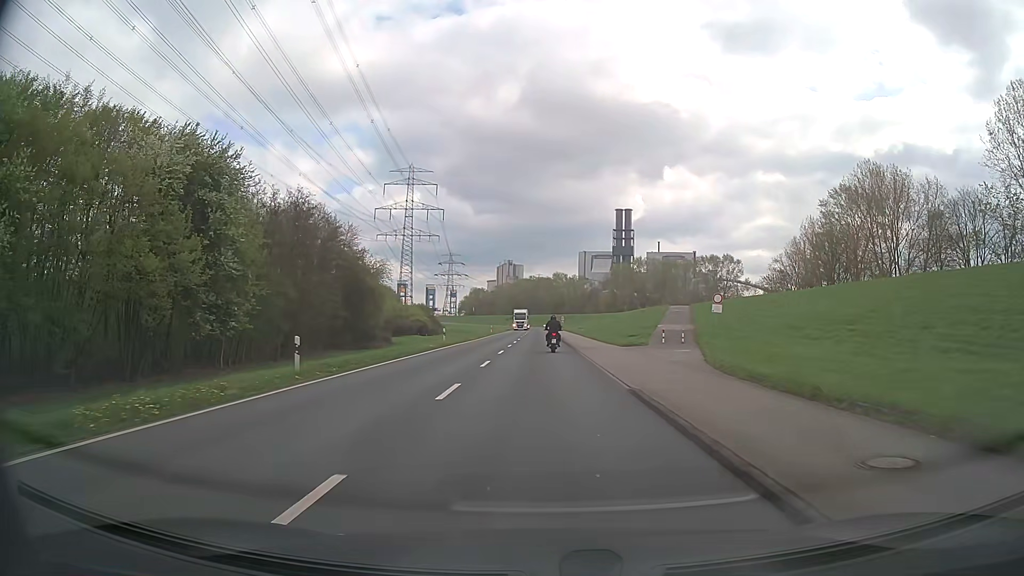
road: secondary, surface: asphalt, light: Day
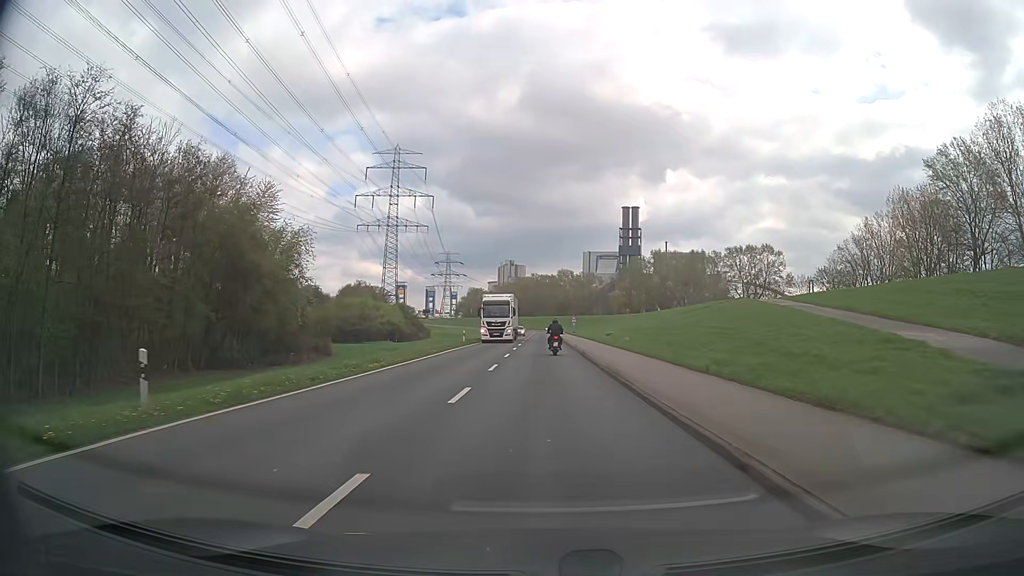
(-0.1, +35.6) m; 0°
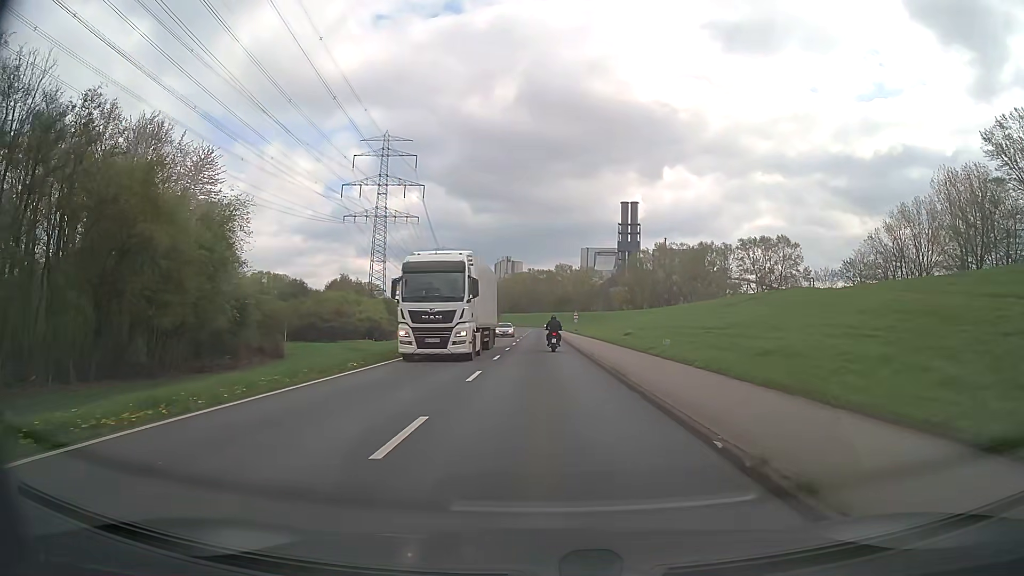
(0.0, +14.4) m; 0°
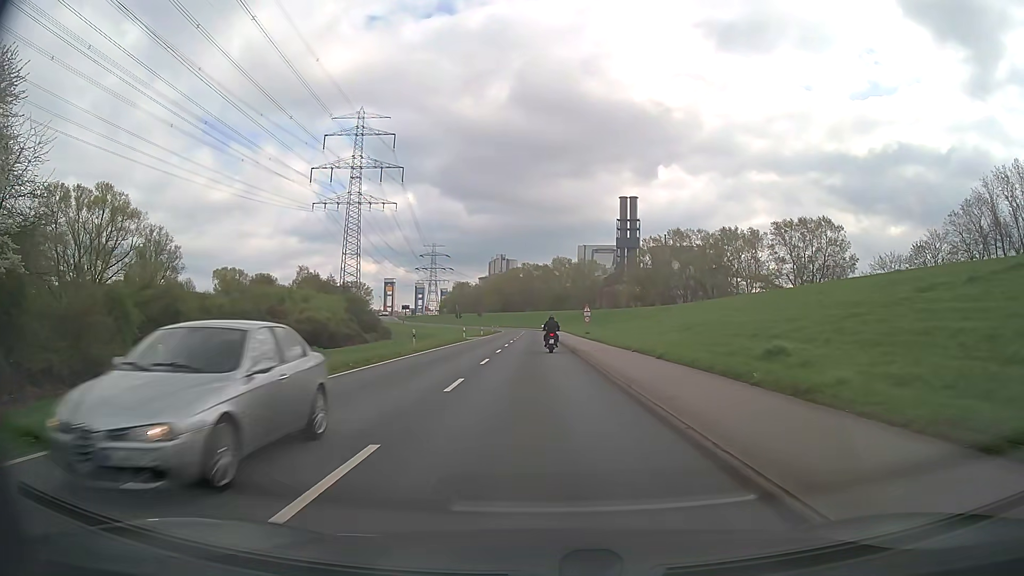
(0.0, +29.1) m; 0°
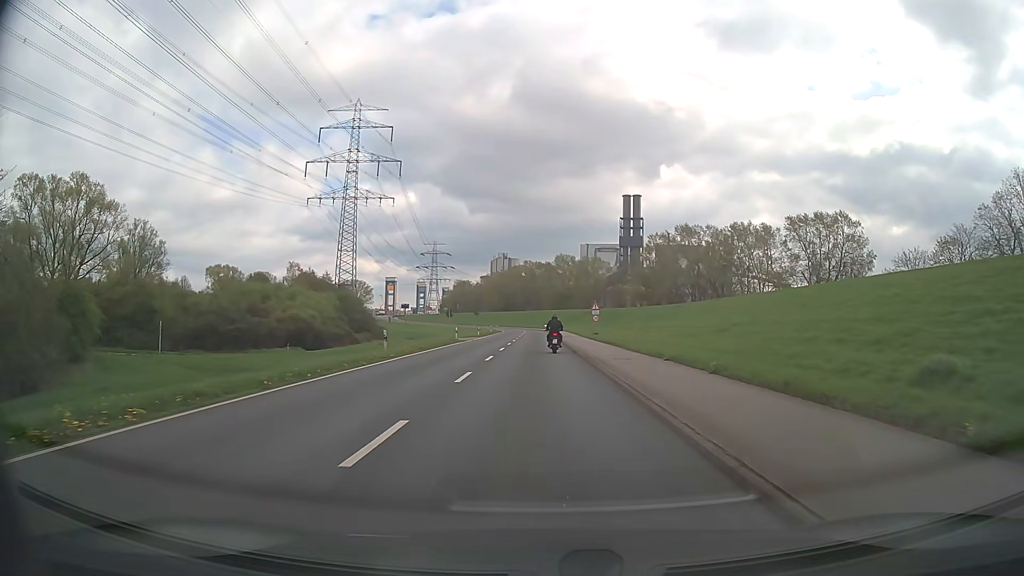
(0.0, +7.2) m; 0°
(0, +10) (0, +20) (0, +30) (0, +40) (0, +50) (0, +60) (0, +70) (0, +80) (0, +90) (0, +100) m
